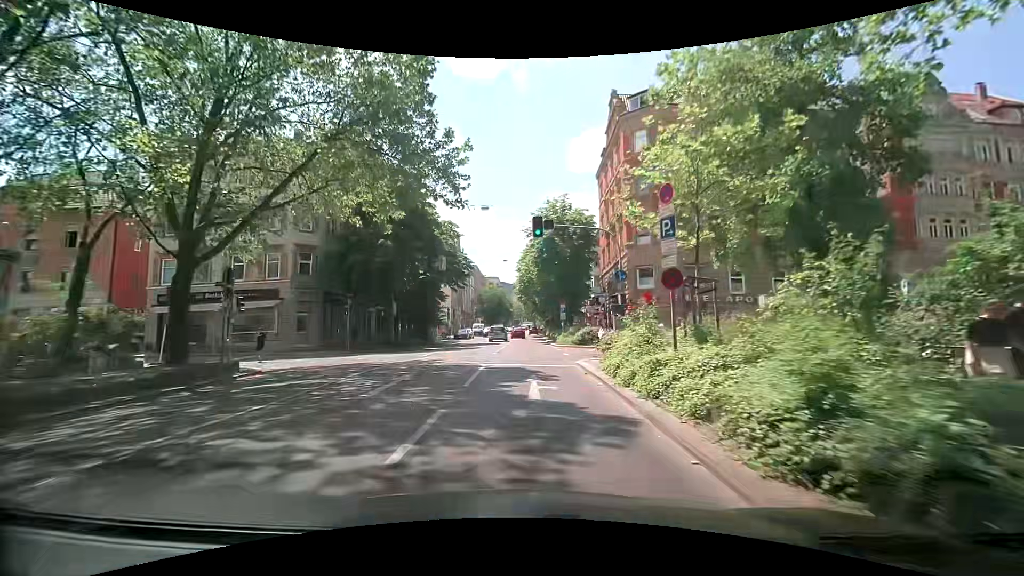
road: secondary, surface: asphalt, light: Day
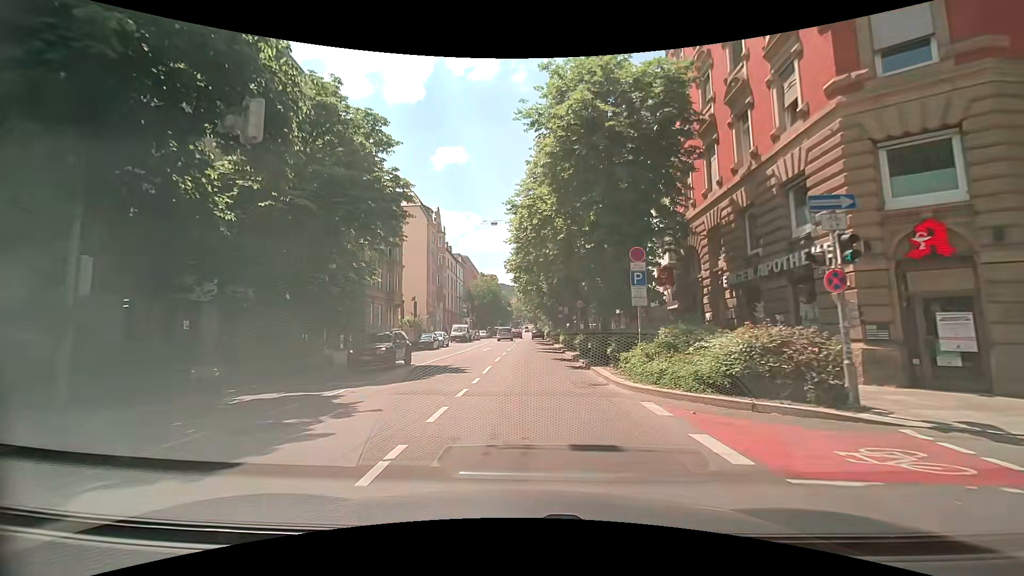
(-0.8, +26.1) m; -1°
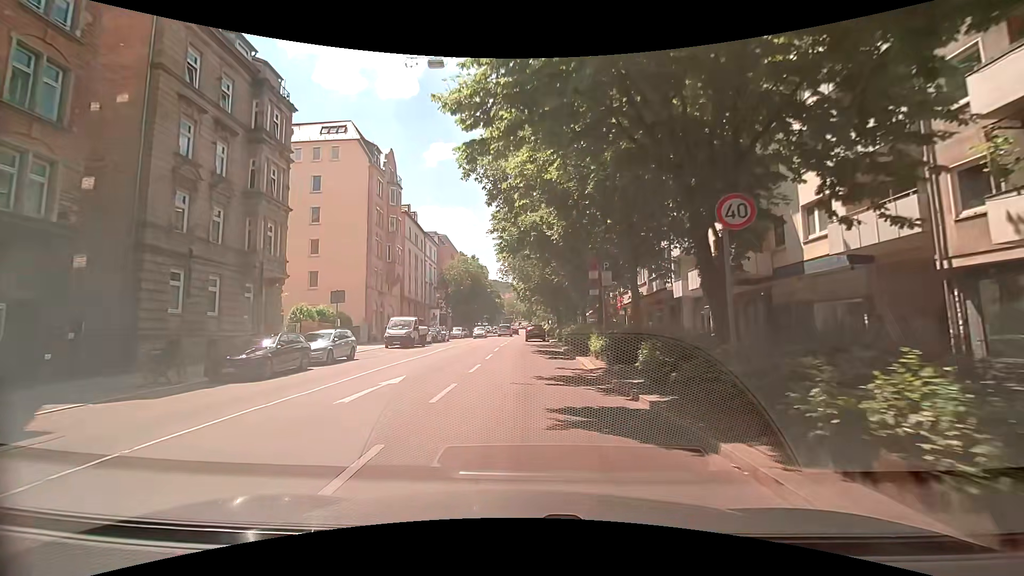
(+0.1, +26.1) m; 0°
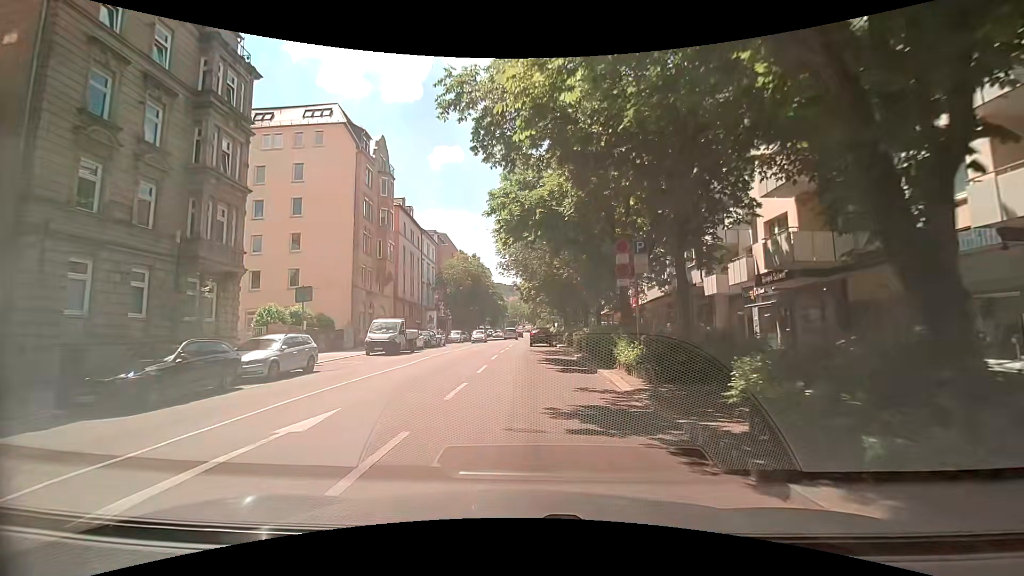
(0.0, +5.2) m; -1°
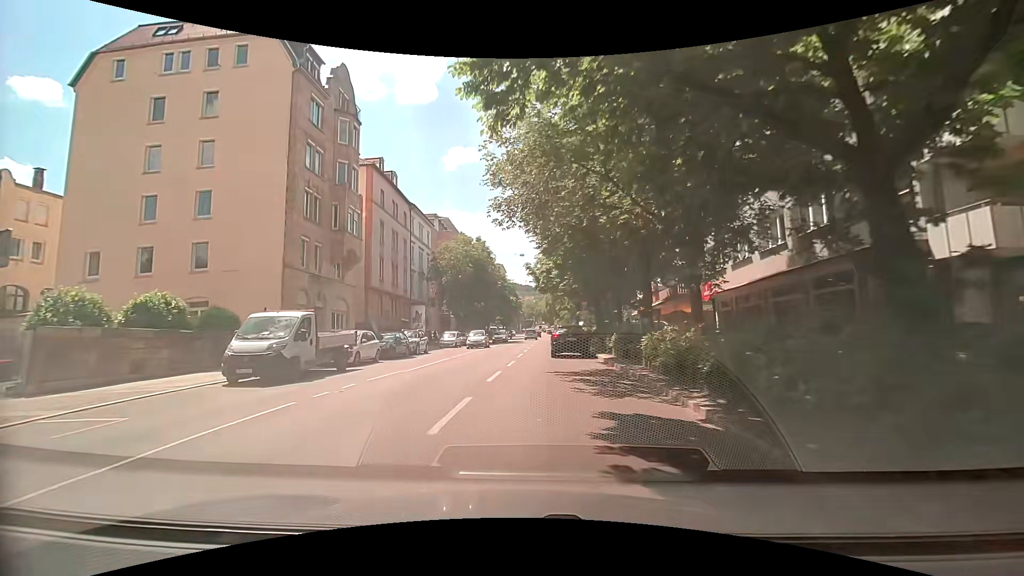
(+0.3, +15.4) m; 0°
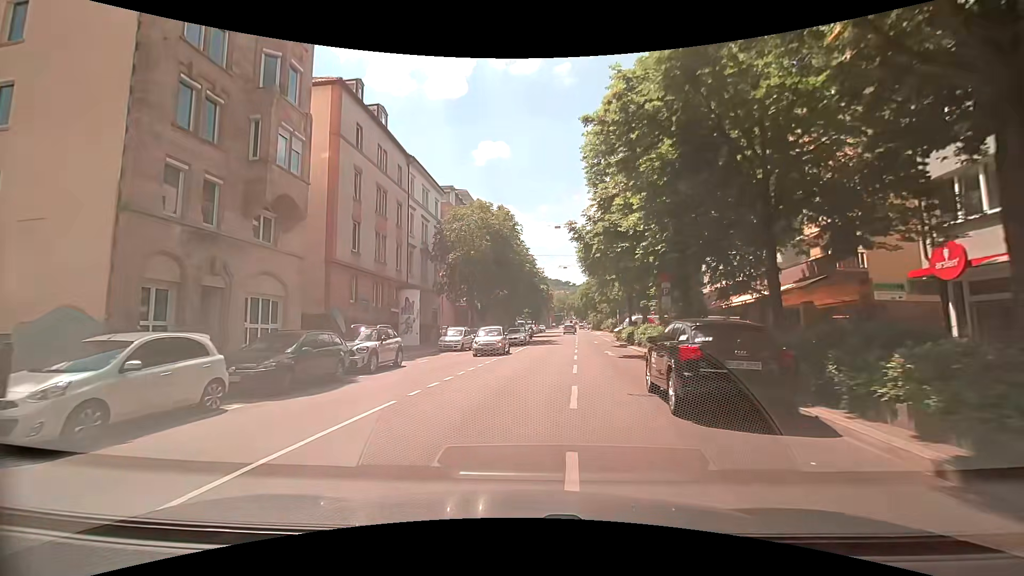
(-0.8, +14.9) m; -4°
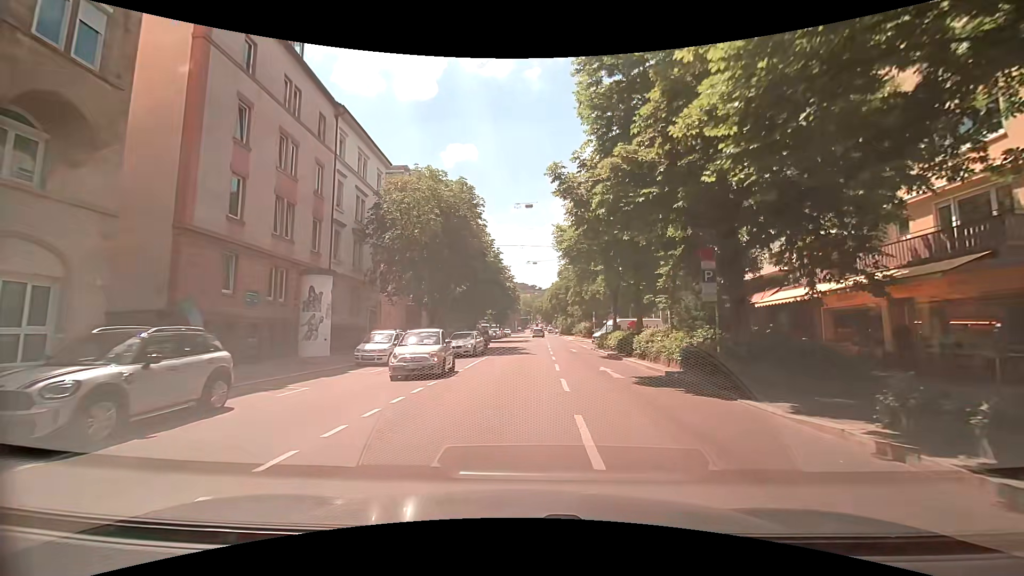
(+0.3, +9.6) m; +6°
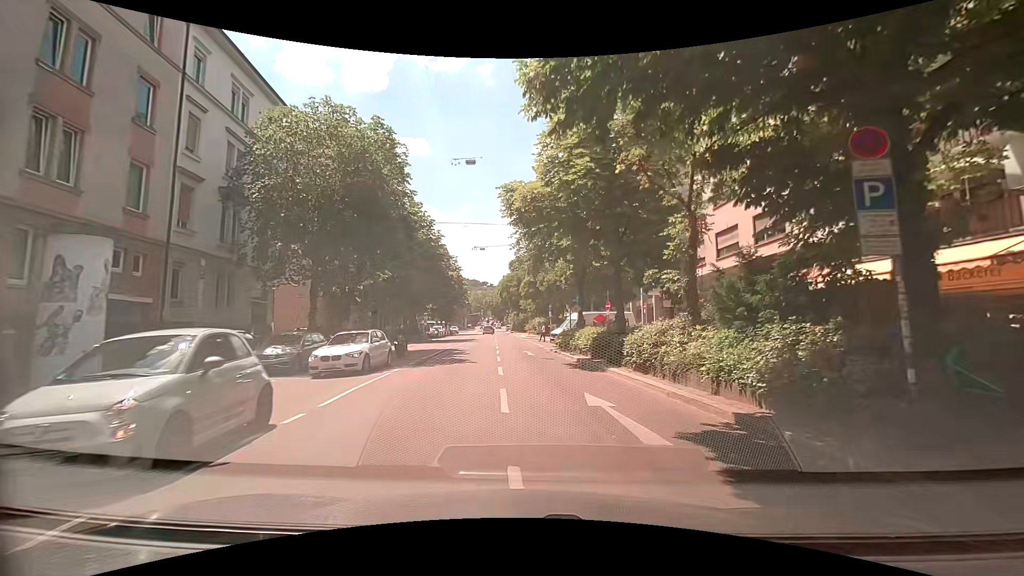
(+0.2, +9.3) m; +4°
